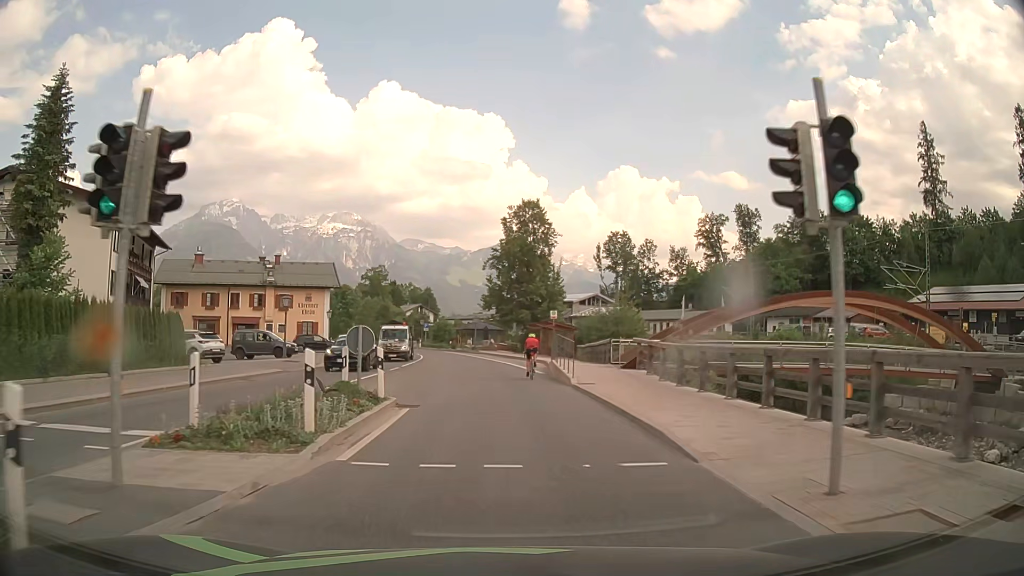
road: primary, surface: asphalt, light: Day
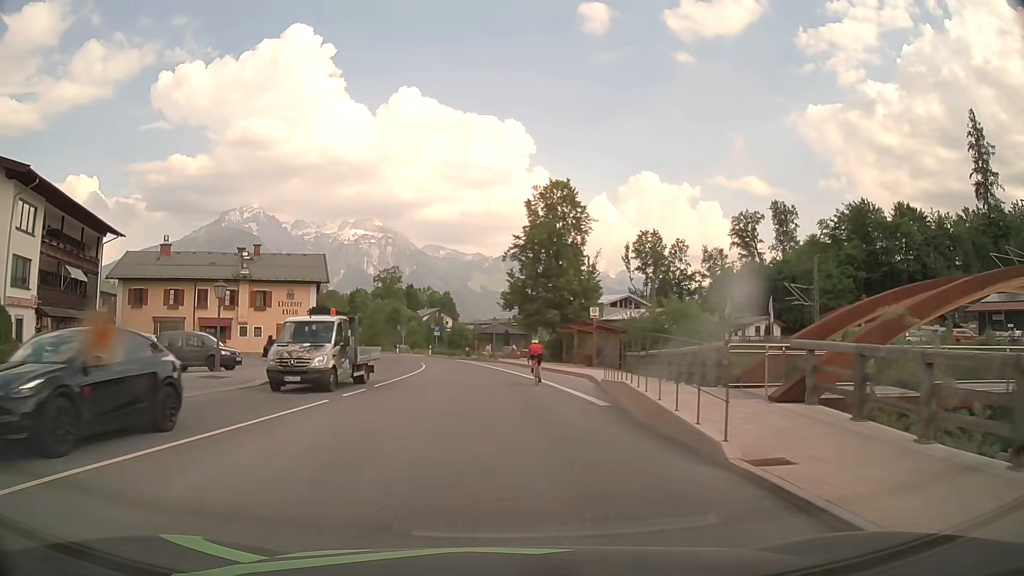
(-0.2, +12.5) m; -2°
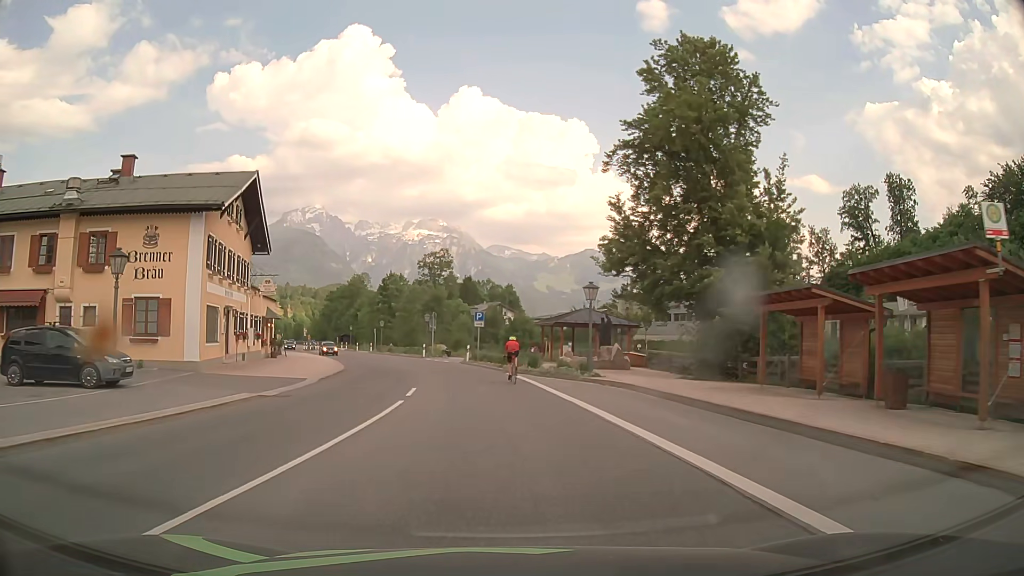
(-1.6, +32.1) m; -5°
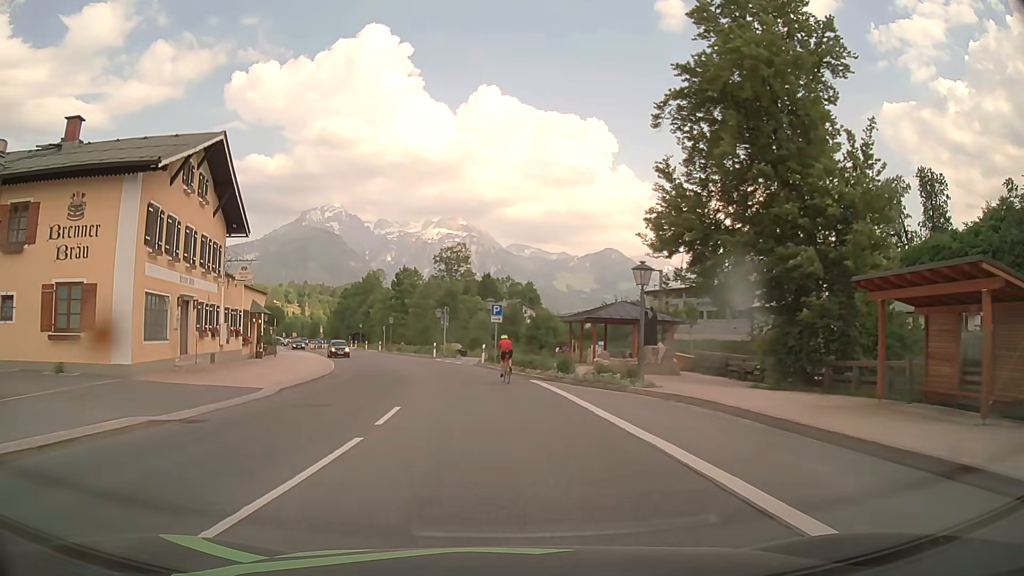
(-0.1, +6.7) m; -2°
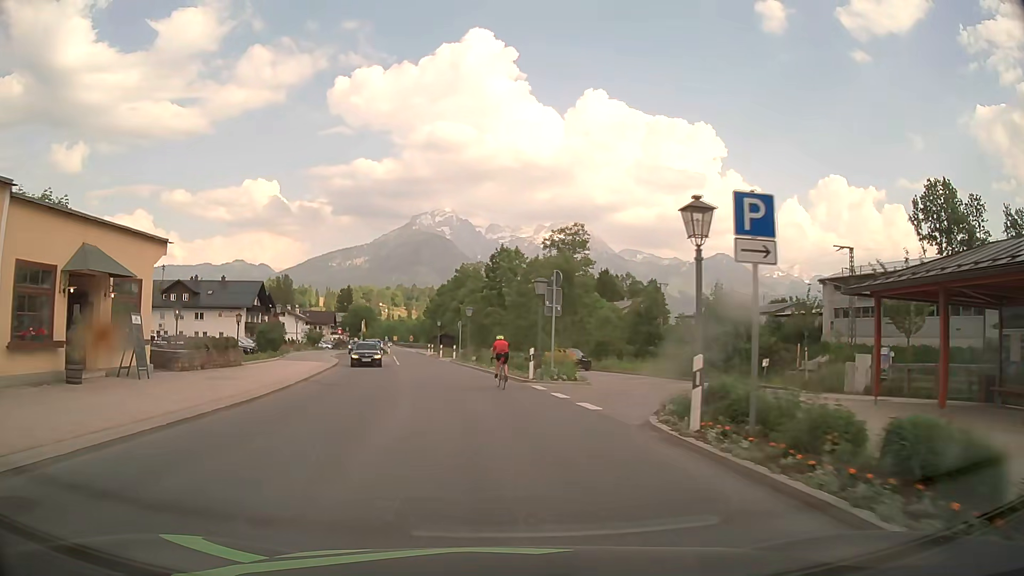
(-2.0, +27.2) m; -9°
